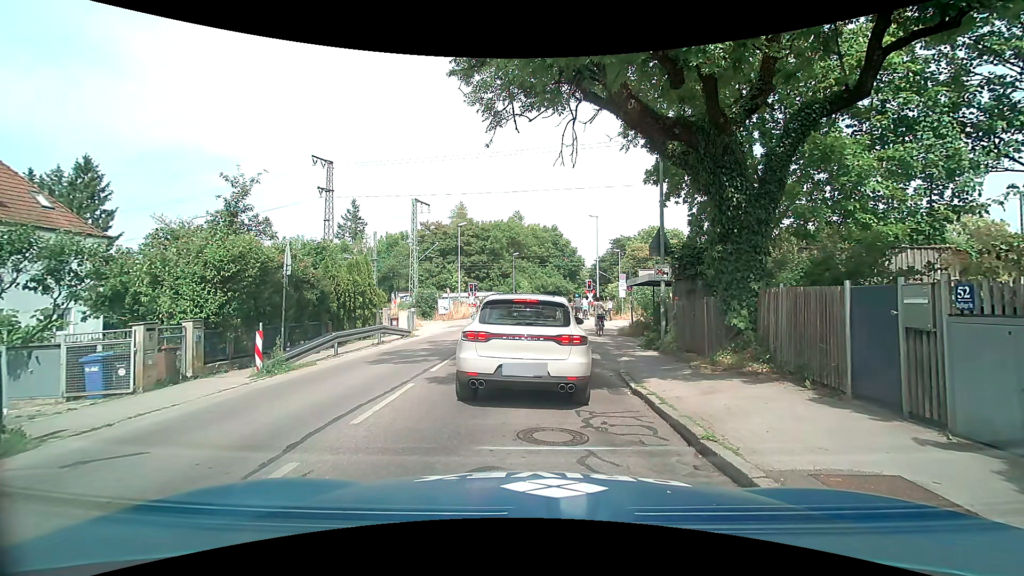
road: tertiary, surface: asphalt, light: Day
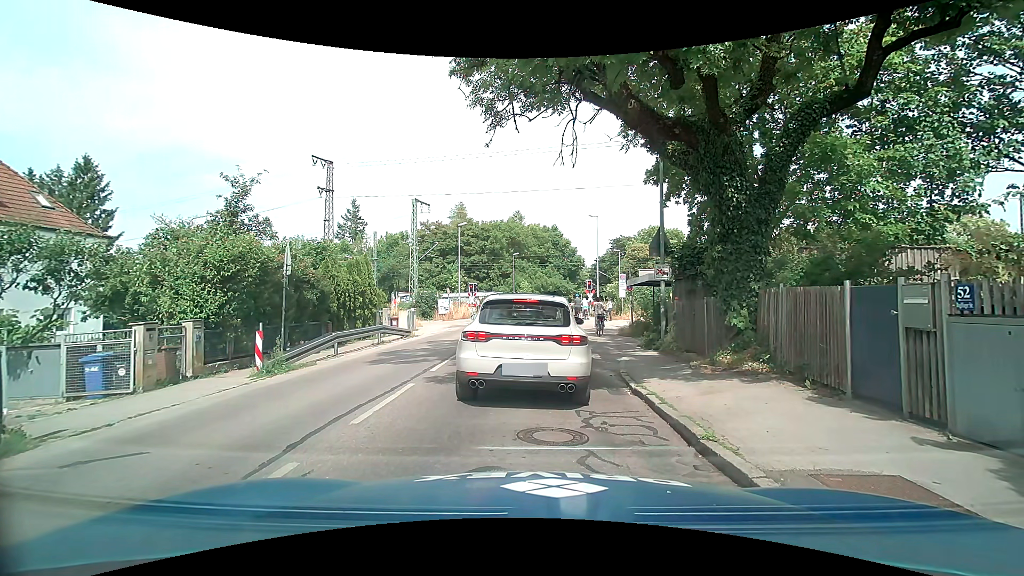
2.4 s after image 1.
(0.0, 0.0) m; 0°
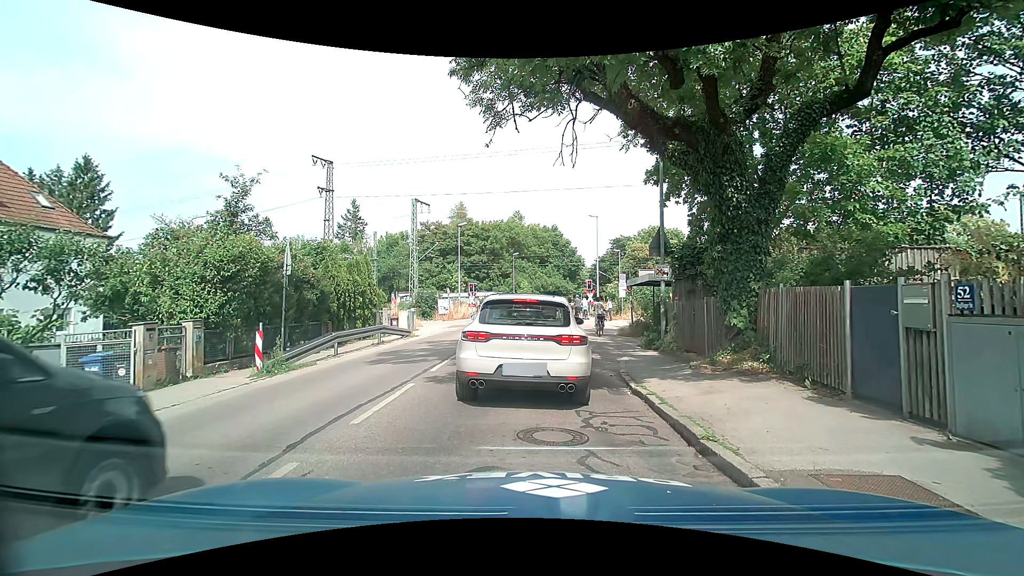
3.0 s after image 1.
(0.0, 0.0) m; 0°
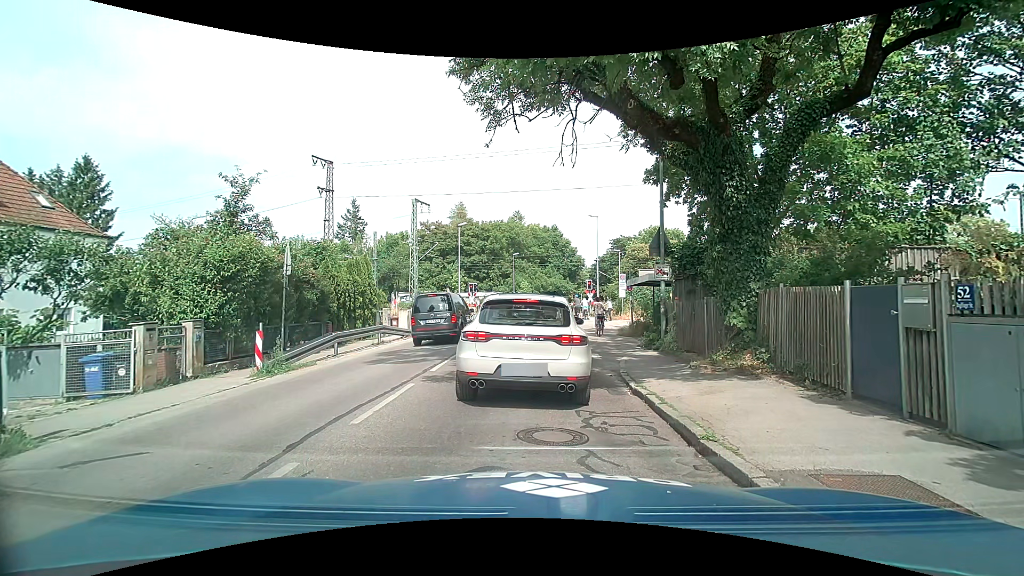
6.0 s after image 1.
(0.0, 0.0) m; 0°
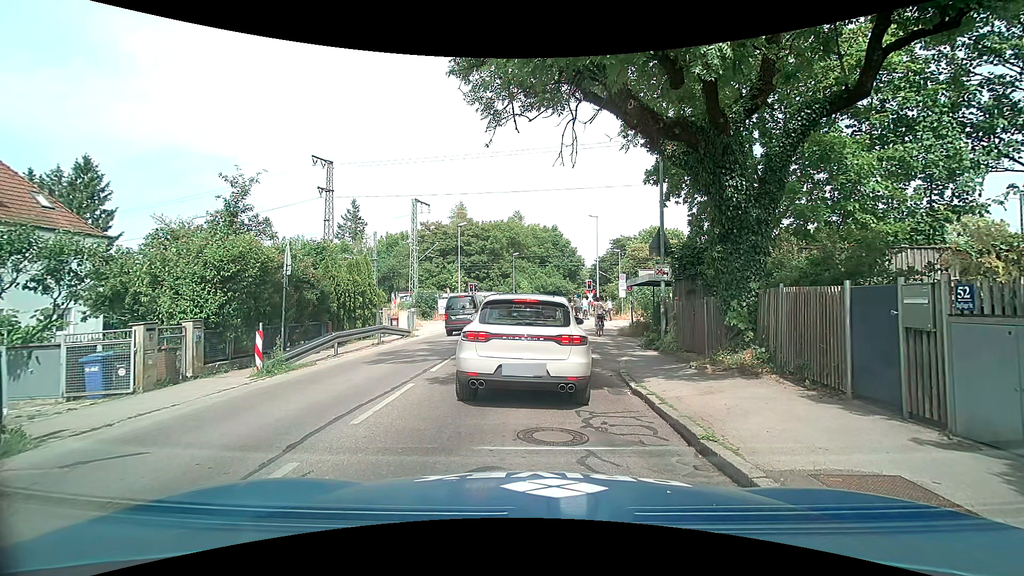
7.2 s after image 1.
(0.0, 0.0) m; 0°
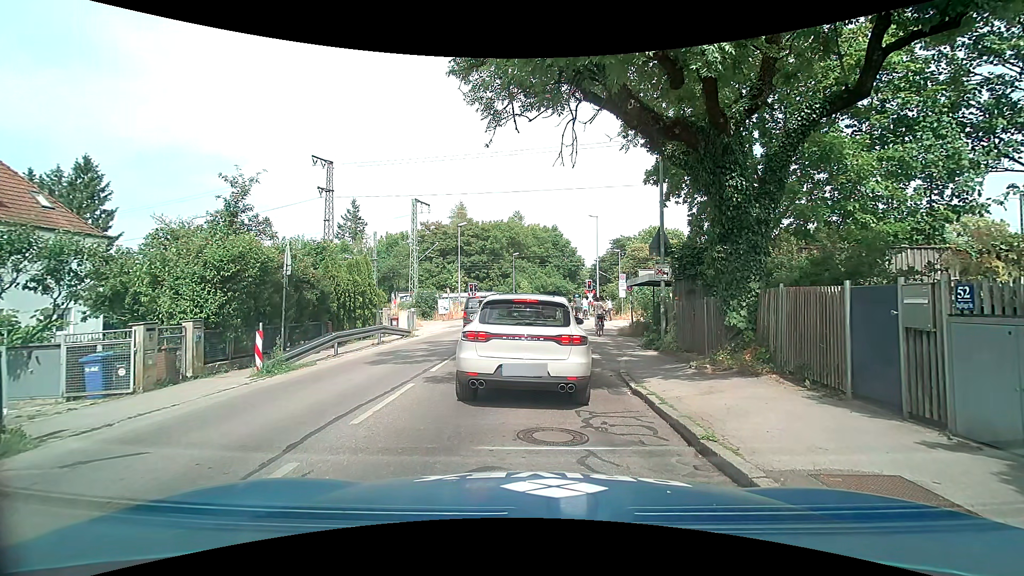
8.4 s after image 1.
(0.0, 0.0) m; 0°
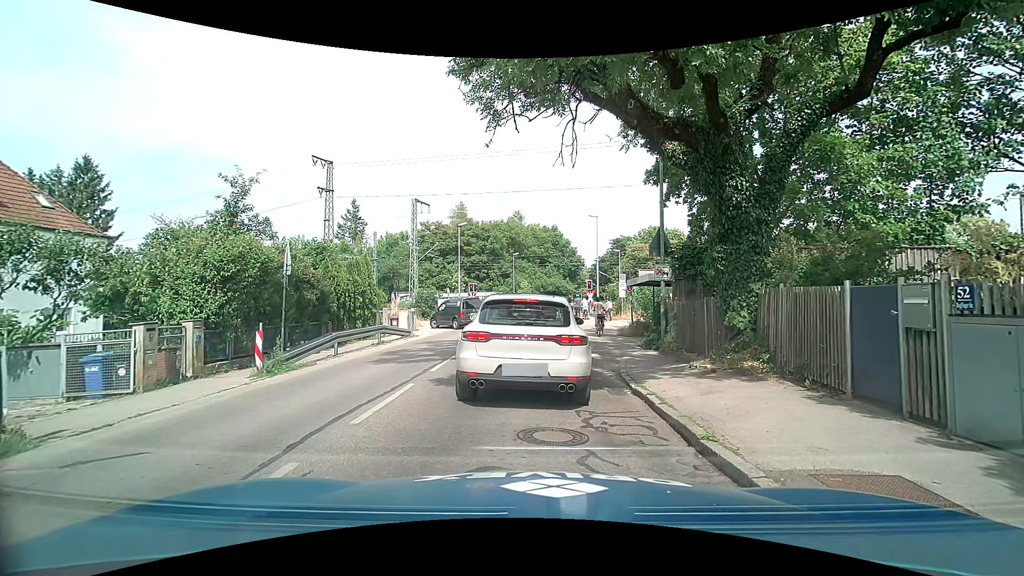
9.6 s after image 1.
(0.0, 0.0) m; 0°
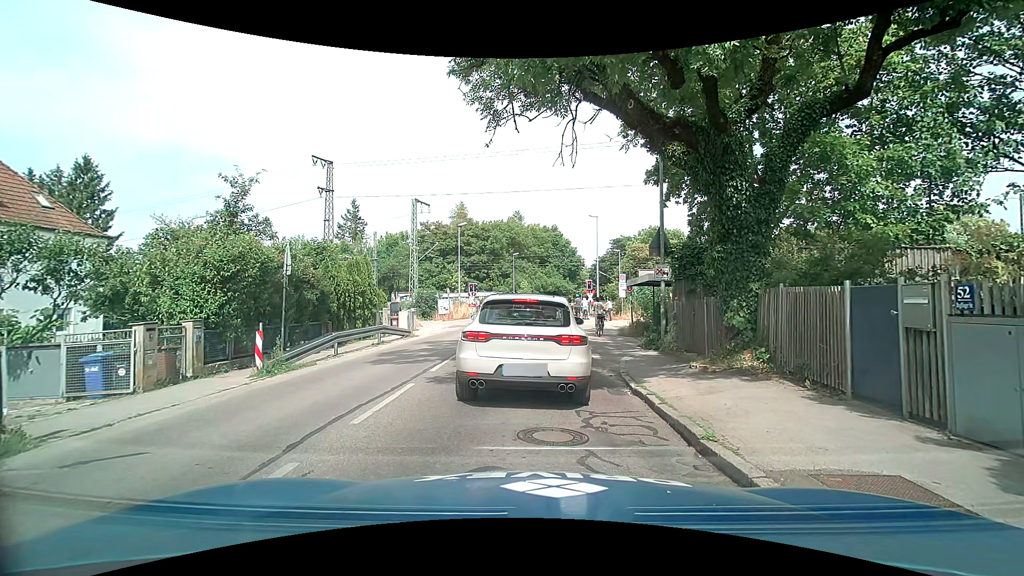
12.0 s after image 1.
(0.0, 0.0) m; 0°
